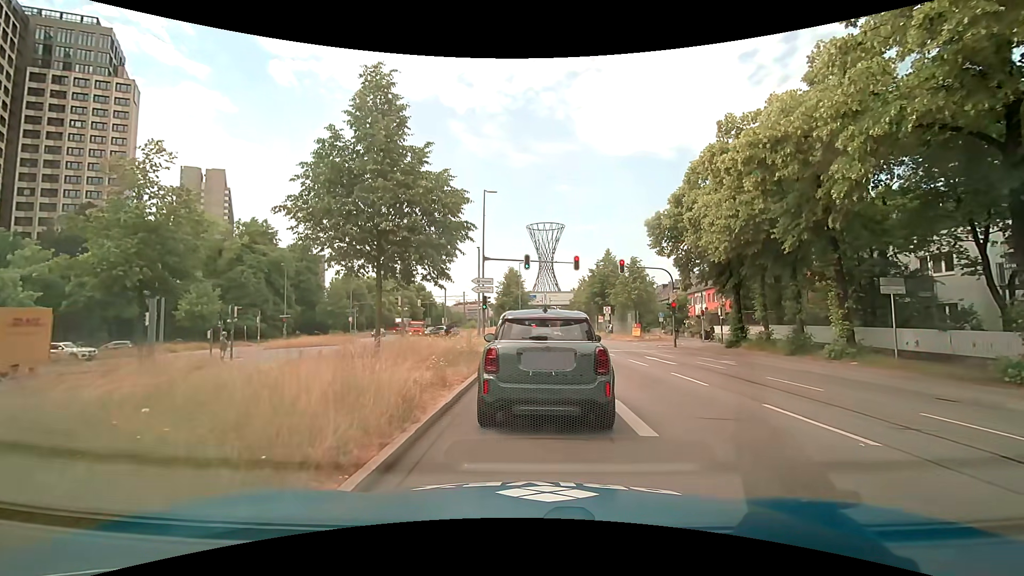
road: primary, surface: asphalt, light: Day
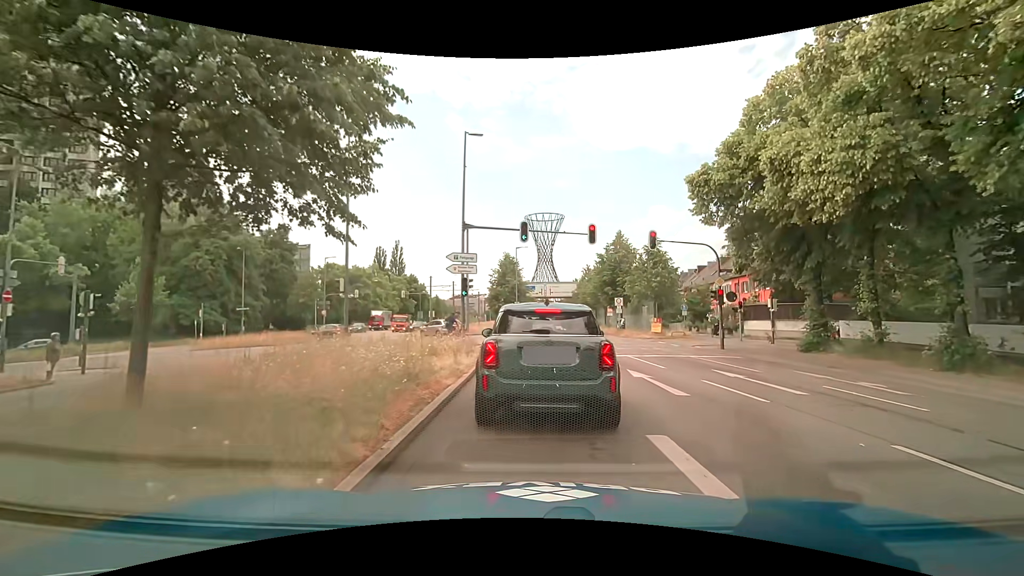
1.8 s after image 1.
(0.0, +9.4) m; -1°
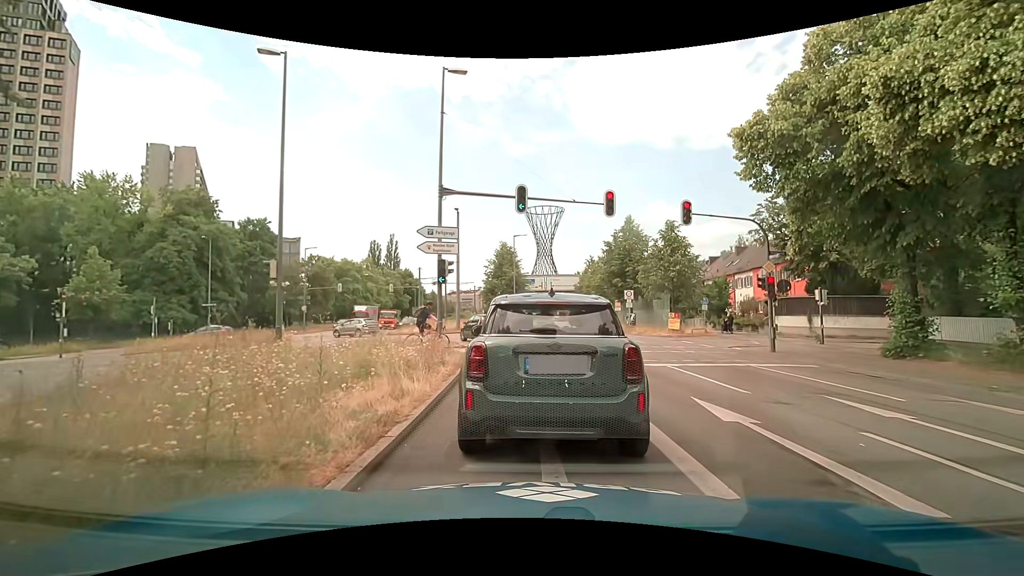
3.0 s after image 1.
(0.0, +5.5) m; +1°
(0, +10) (0, +20) (-3, +30) (-9, +37) (-18, +42) (-27, +44) (-37, +42) (-47, +39) (-57, +37) (-66, +35) m
